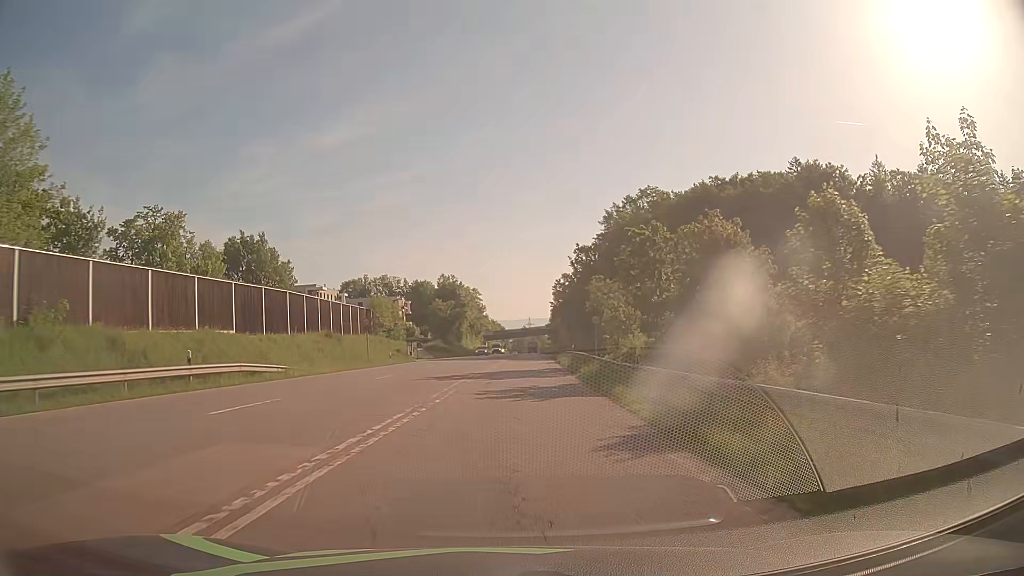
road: secondary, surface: asphalt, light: Day
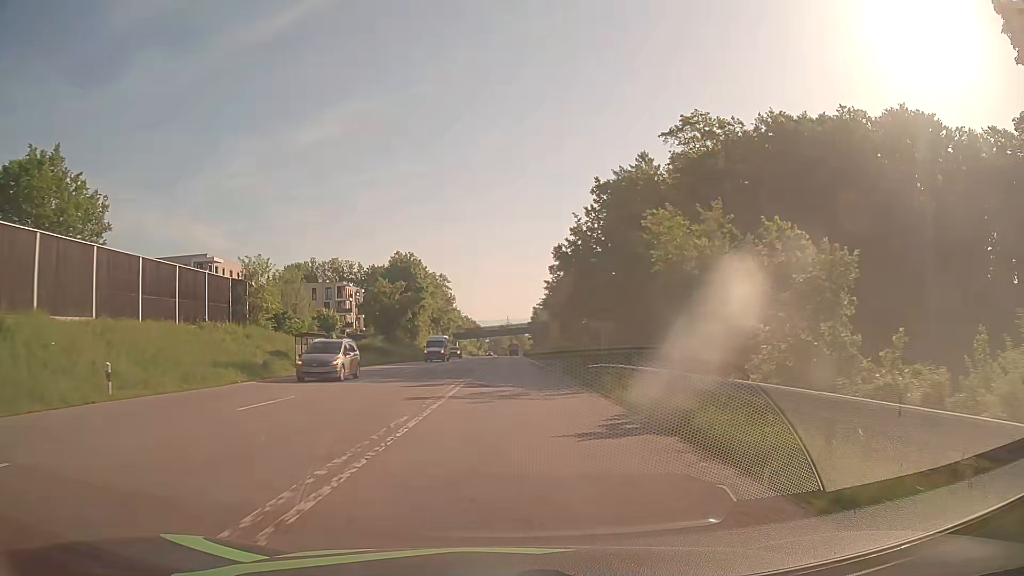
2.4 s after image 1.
(+0.7, +37.0) m; +2°
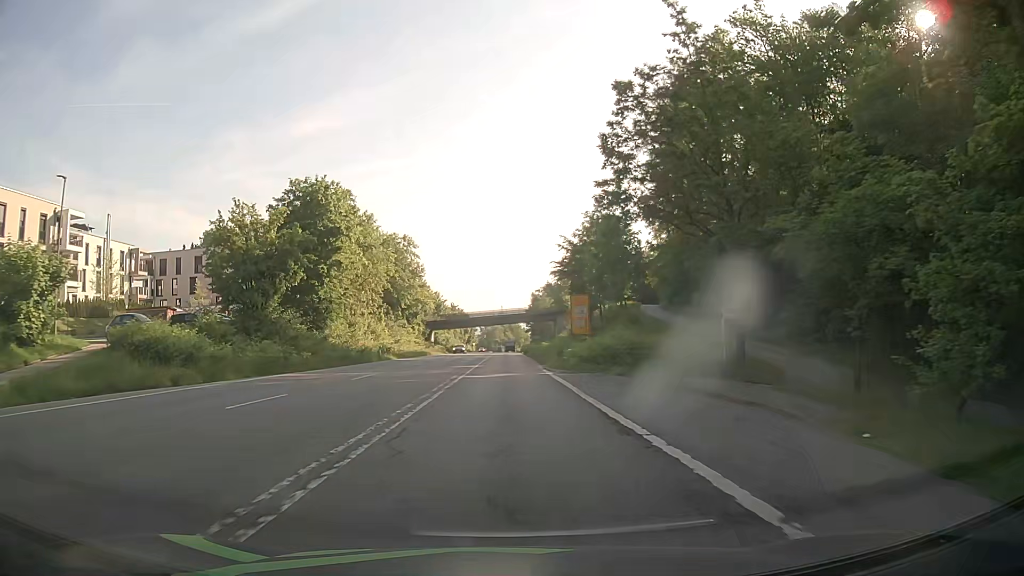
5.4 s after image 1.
(+0.4, +46.1) m; 0°
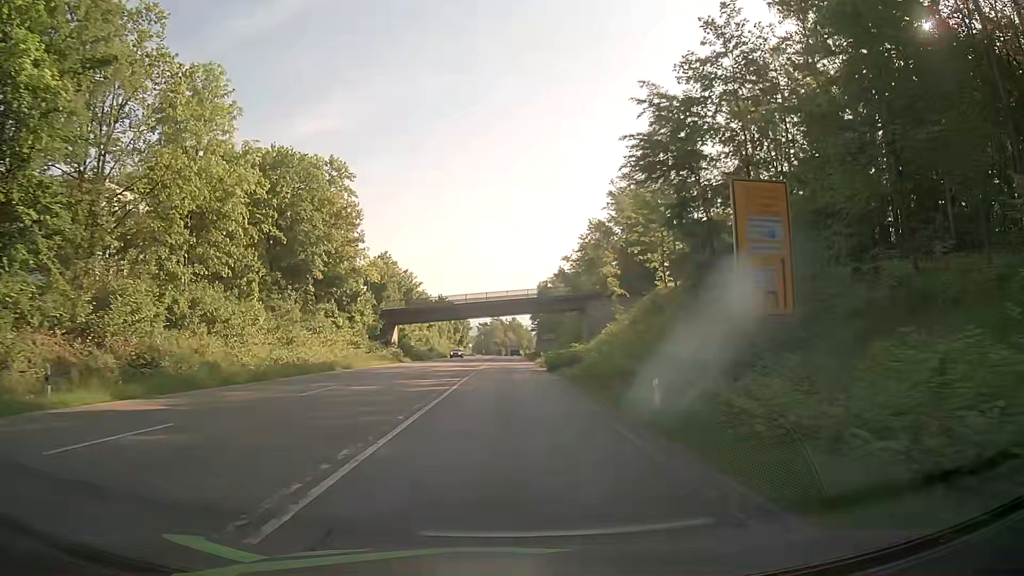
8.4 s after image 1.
(+0.1, +45.9) m; 0°
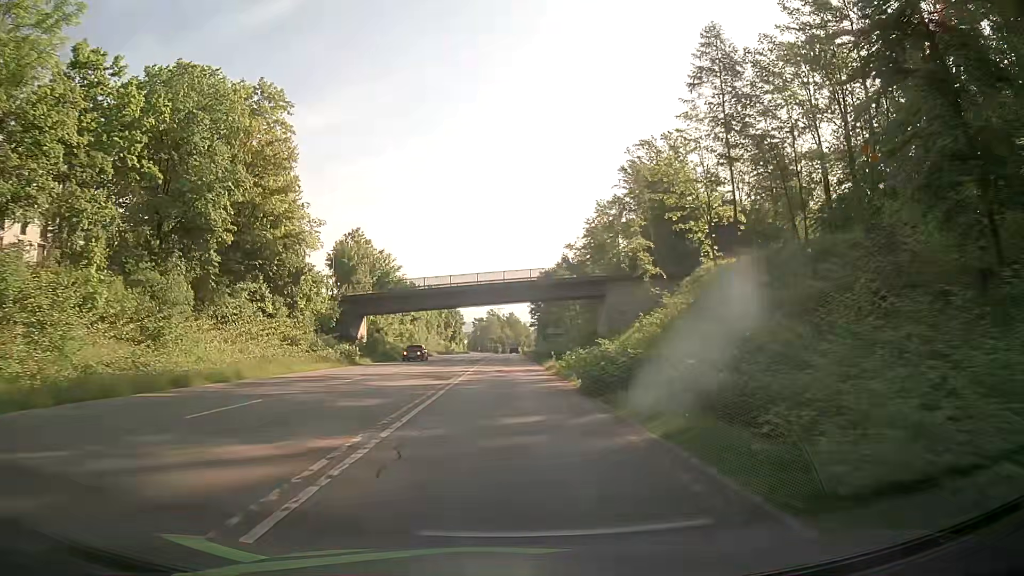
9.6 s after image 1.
(0.0, +18.3) m; 0°
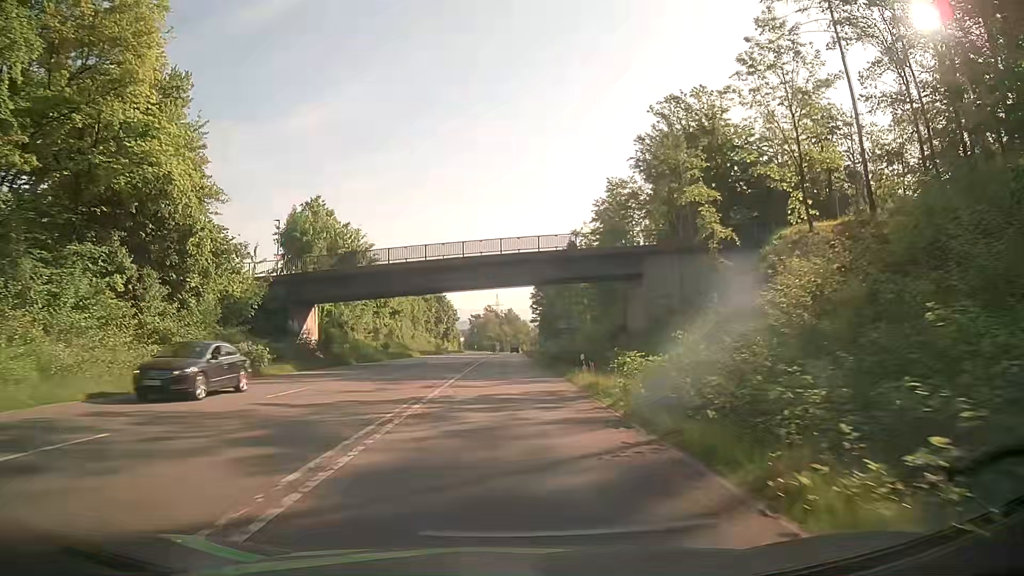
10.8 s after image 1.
(+0.1, +18.4) m; +1°
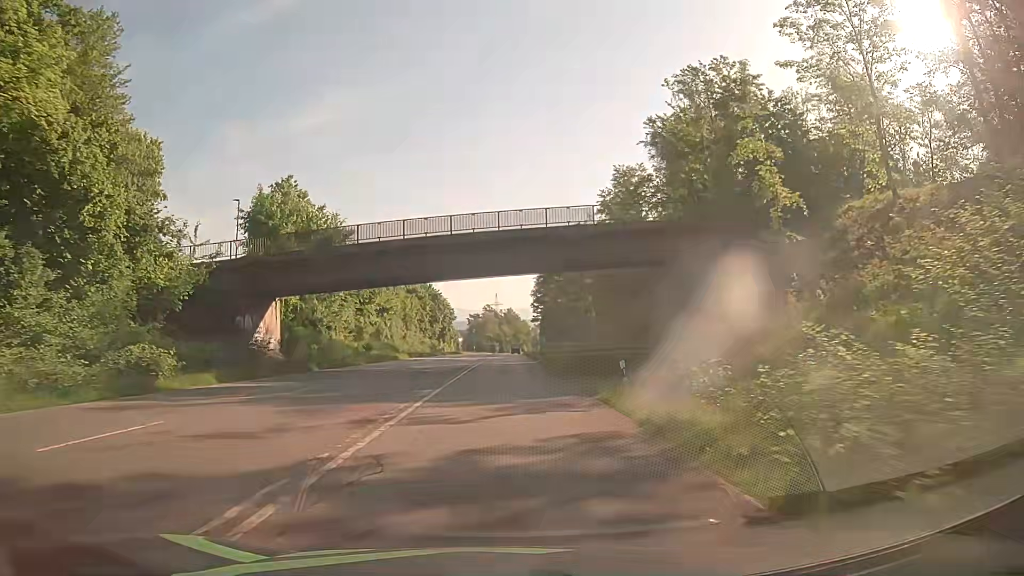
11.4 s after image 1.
(0.0, +9.2) m; 0°
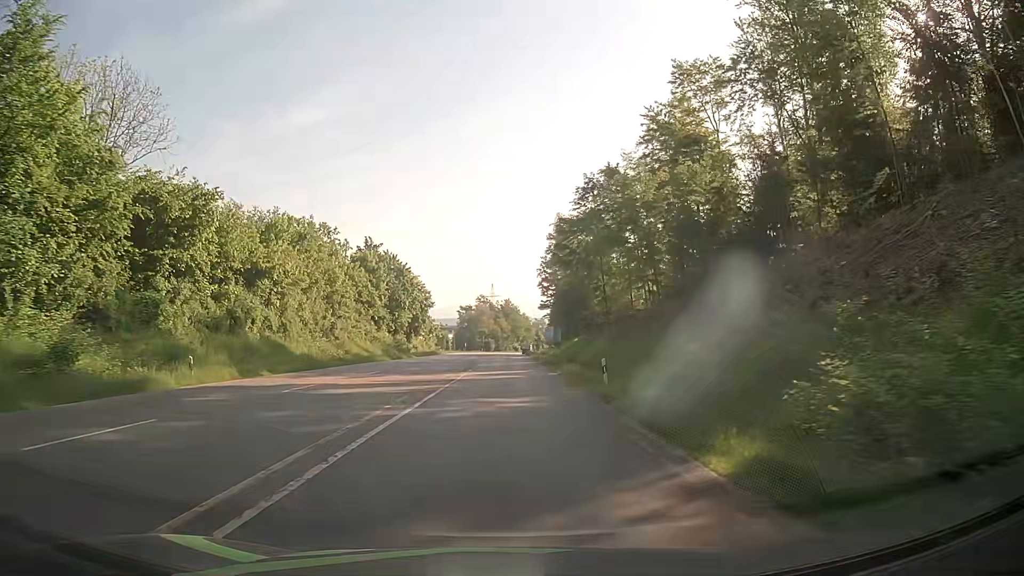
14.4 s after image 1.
(+0.2, +45.9) m; +1°
(0, +10) (0, +20) (0, +30) (0, +40) (0, +50) (0, +60) (0, +70) (0, +80) (0, +90) (0, +100) m
